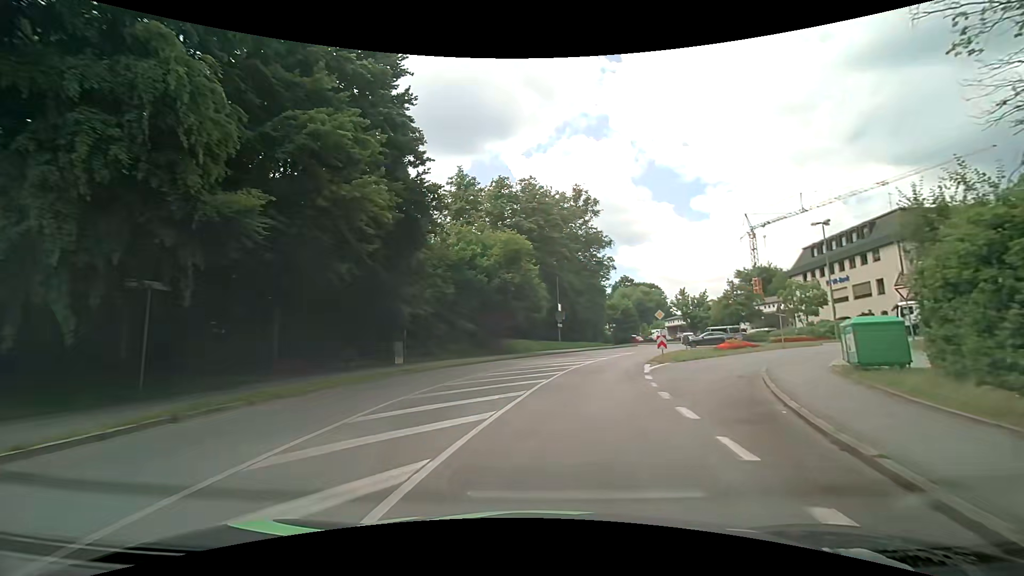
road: unclassified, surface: asphalt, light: Day
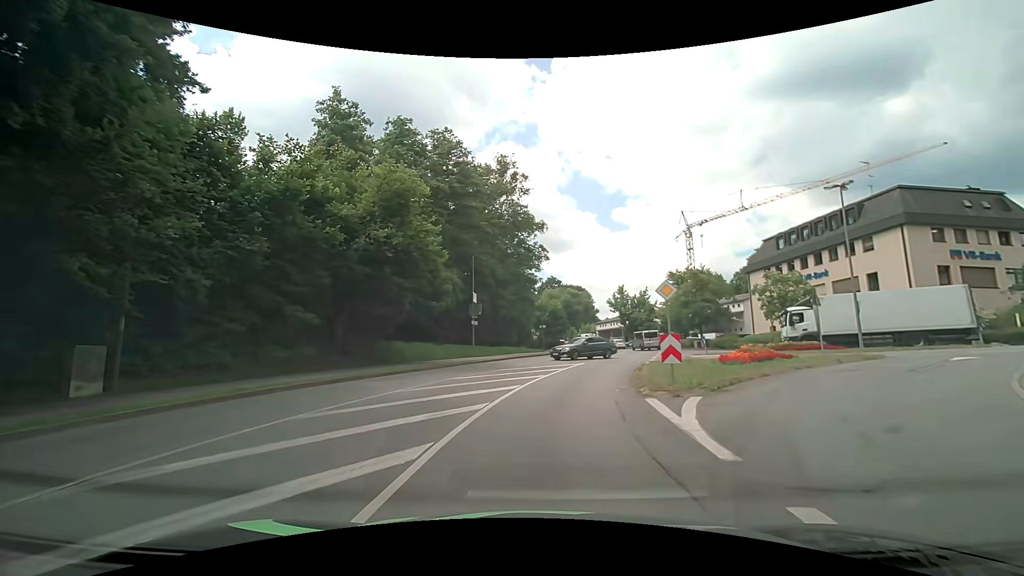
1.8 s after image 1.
(+1.1, +15.2) m; +7°
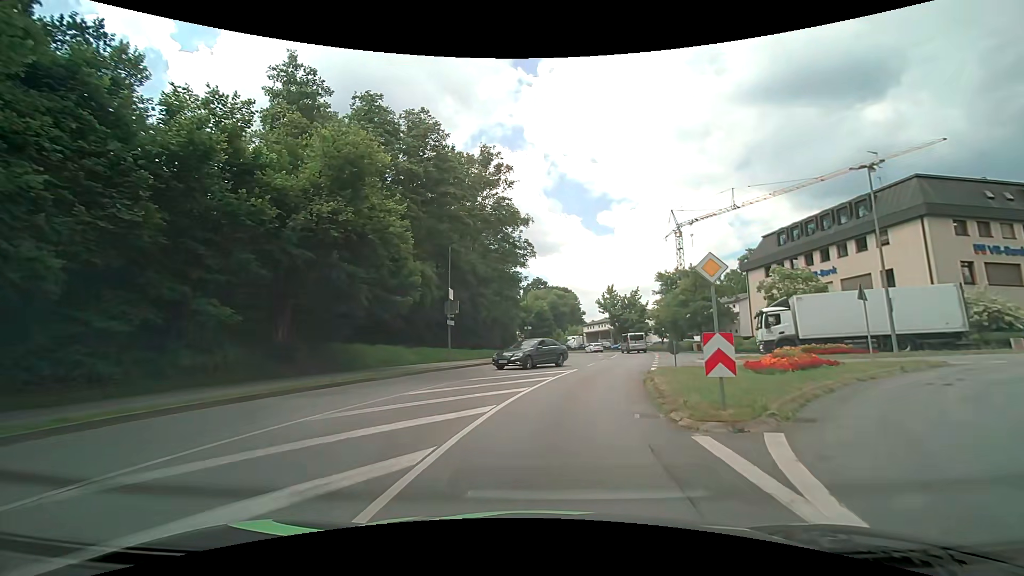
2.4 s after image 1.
(+0.1, +4.4) m; +2°
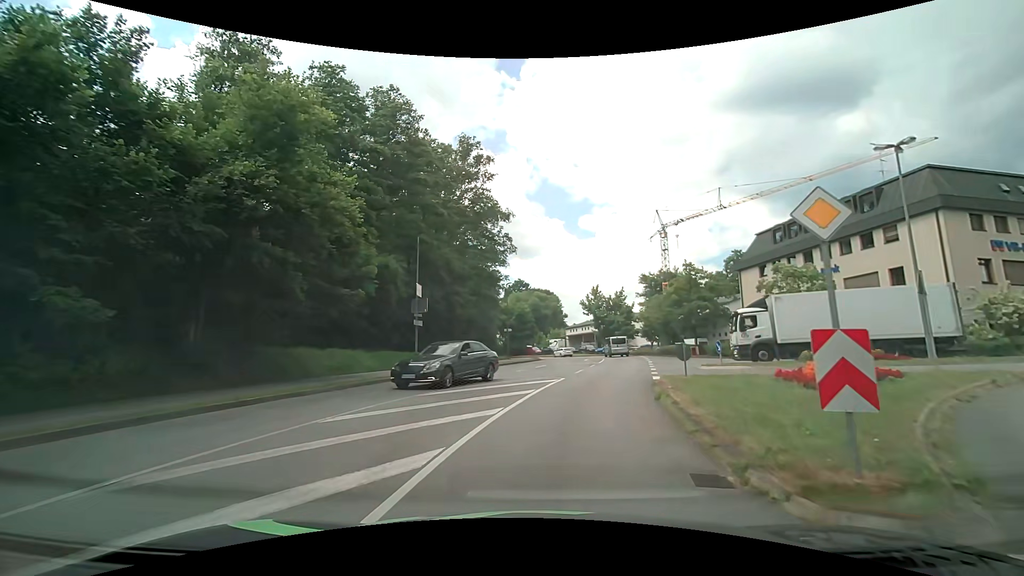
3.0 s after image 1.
(+0.1, +4.0) m; +3°
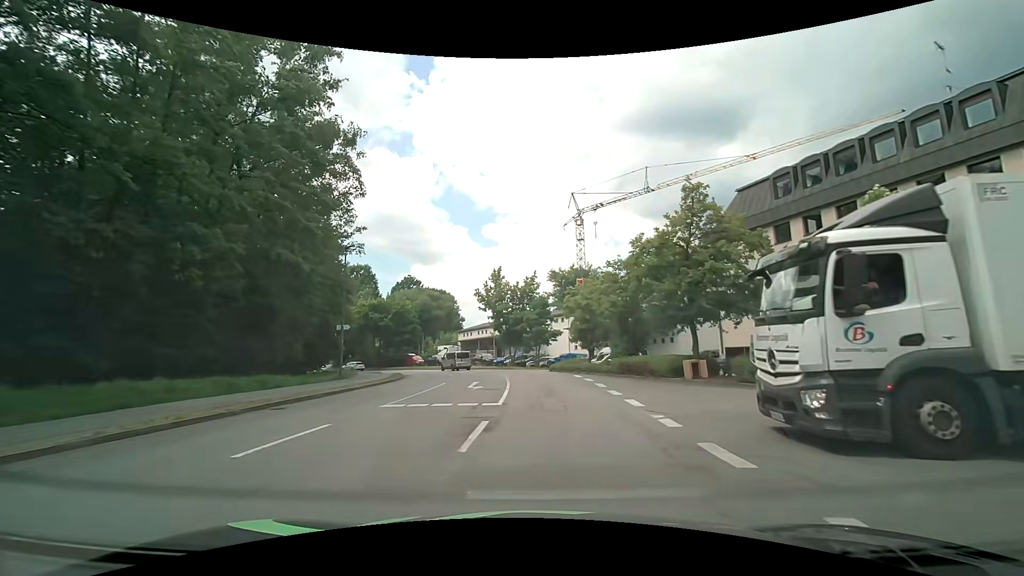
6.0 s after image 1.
(+2.6, +22.2) m; +12°
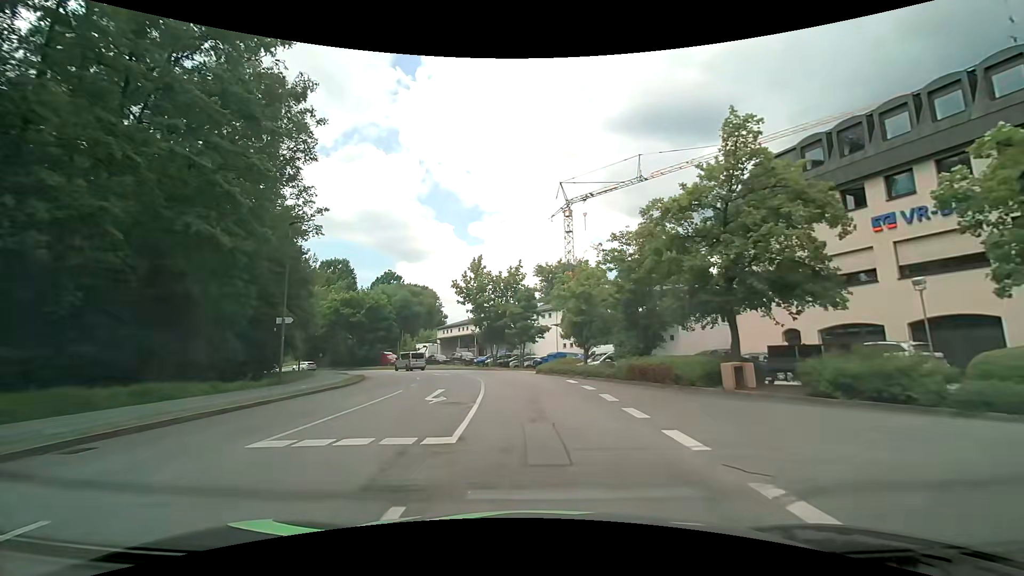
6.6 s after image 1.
(+0.1, +5.4) m; +2°
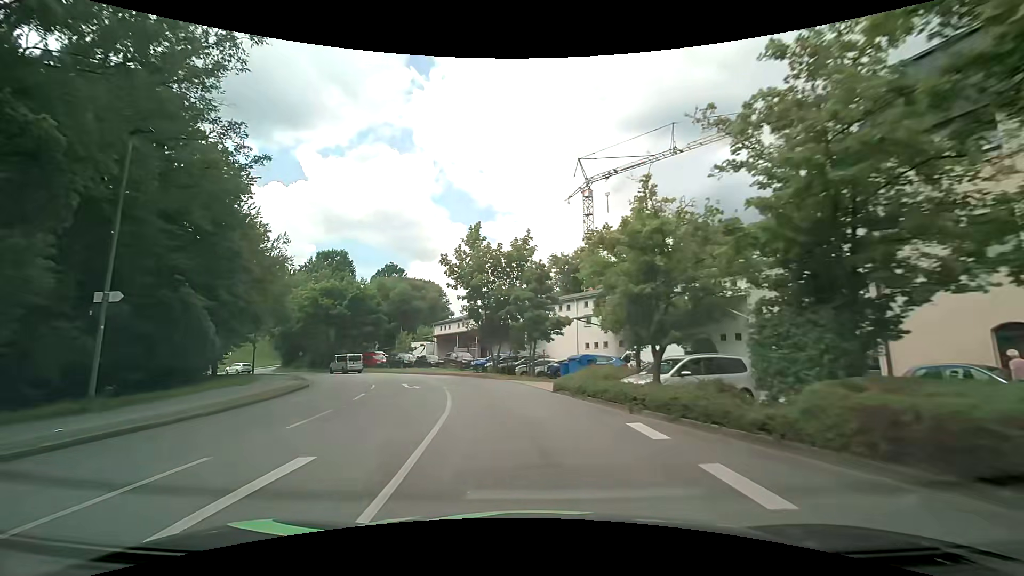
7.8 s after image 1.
(-0.1, +11.4) m; -2°
